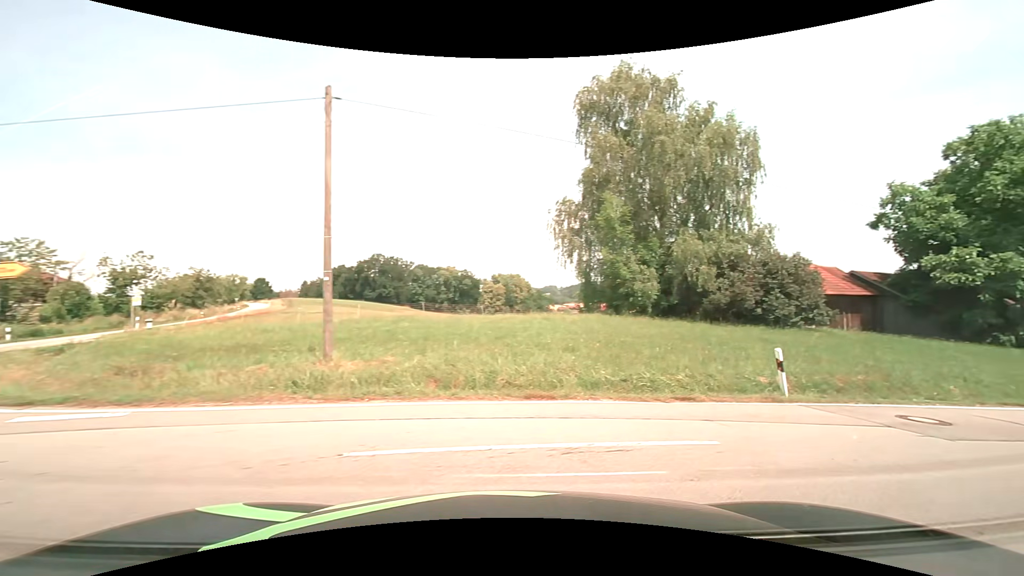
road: tertiary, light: Day
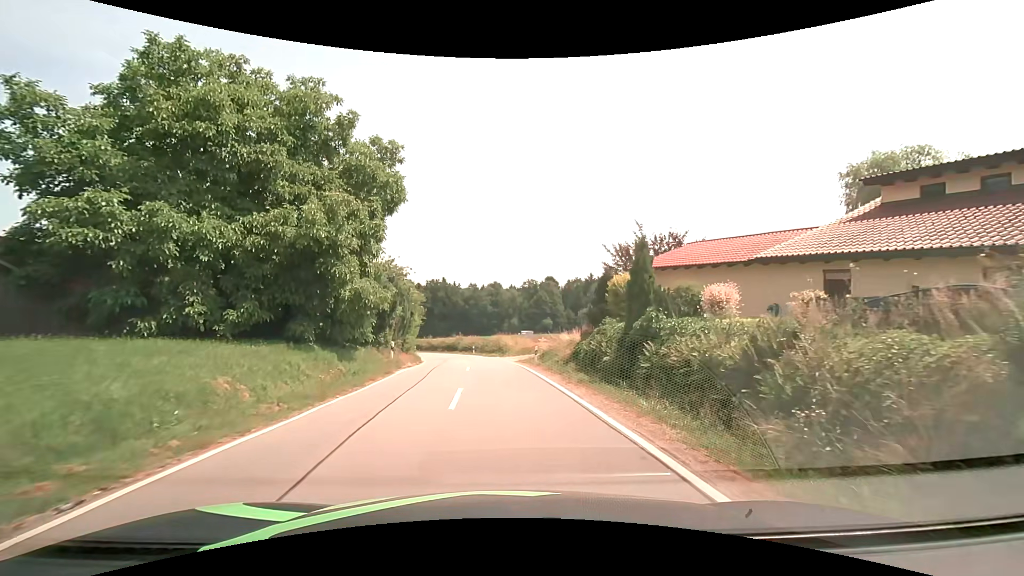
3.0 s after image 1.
(+11.4, +9.8) m; +75°
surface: asphalt
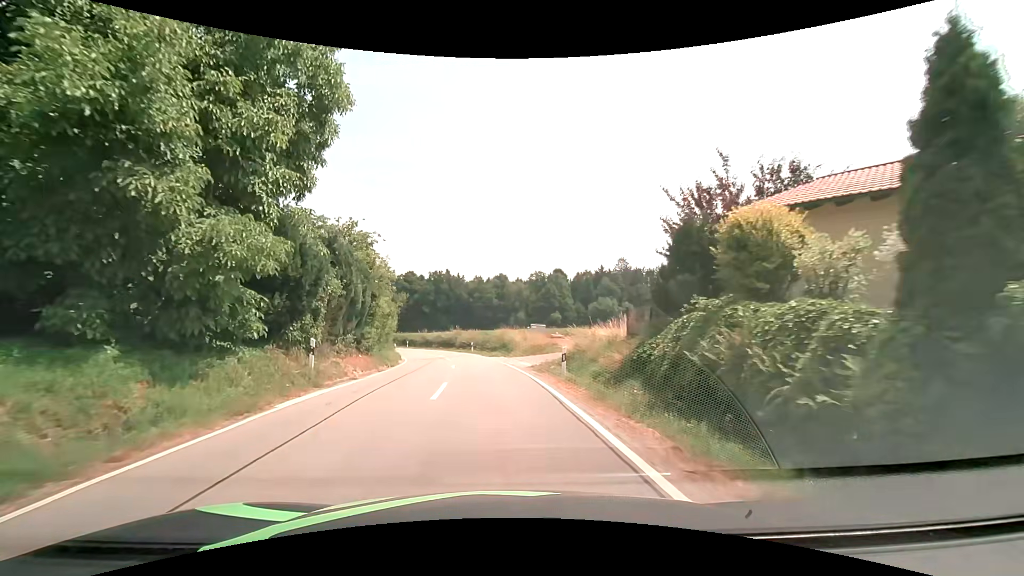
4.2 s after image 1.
(0.0, +11.6) m; -1°
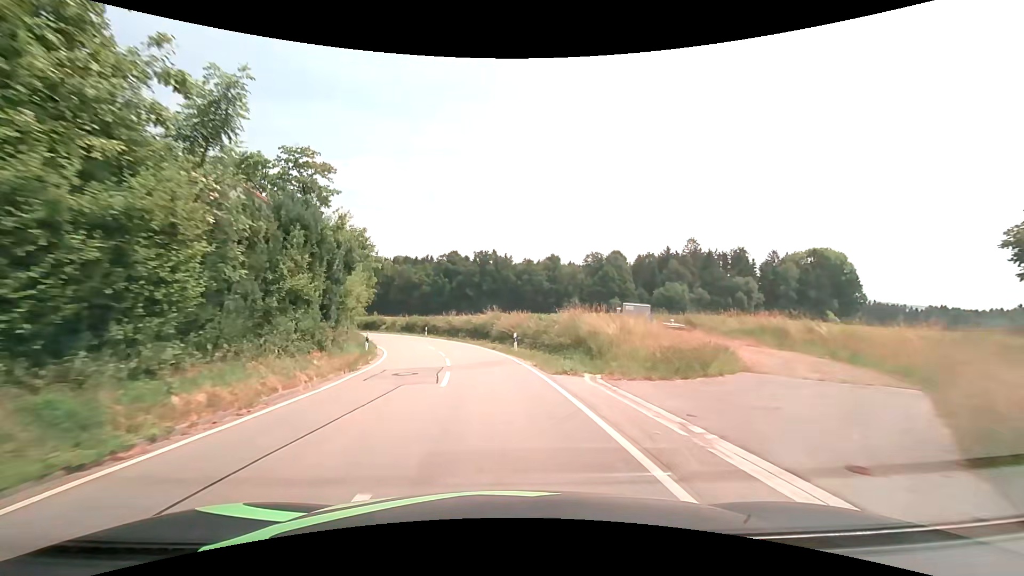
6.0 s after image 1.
(-1.1, +22.9) m; -6°
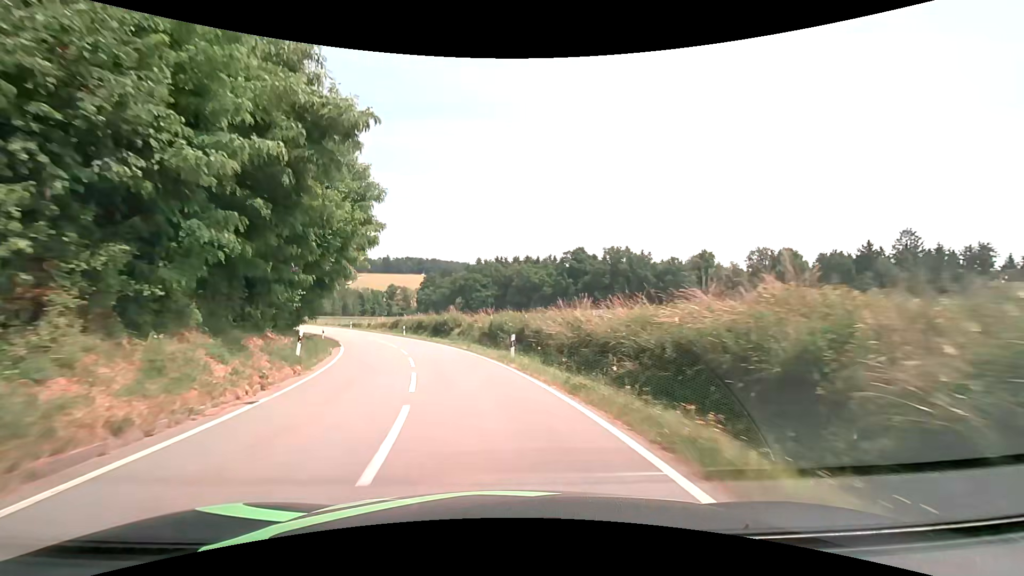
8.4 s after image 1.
(-3.1, +32.2) m; -14°
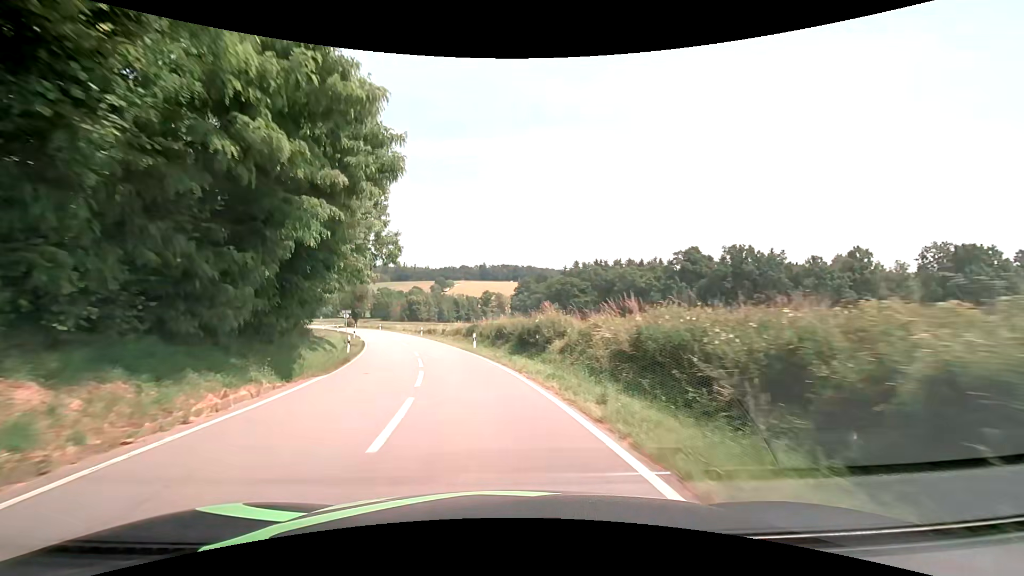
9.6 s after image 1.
(-1.6, +17.4) m; -11°
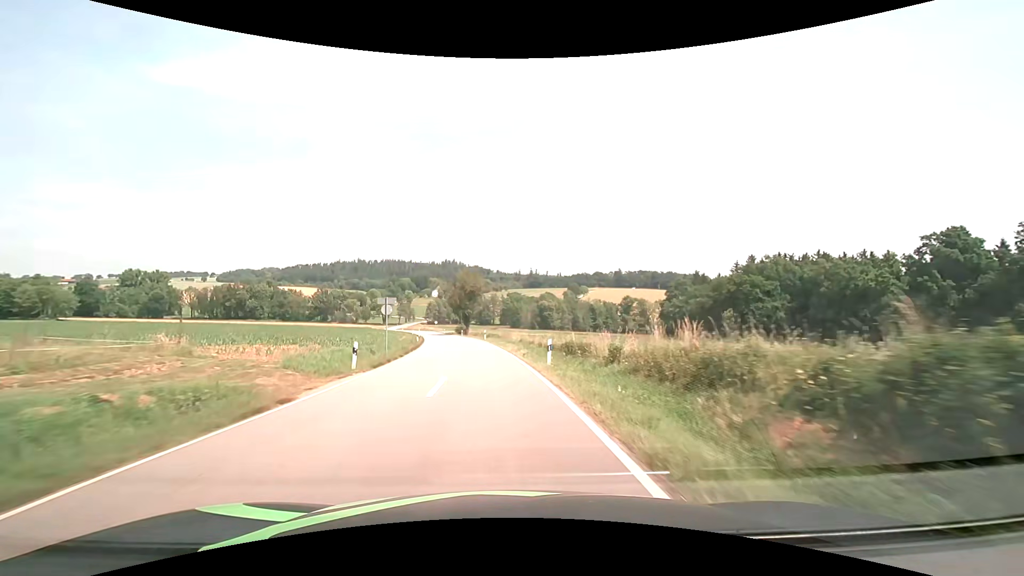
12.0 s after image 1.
(-5.8, +37.0) m; -16°
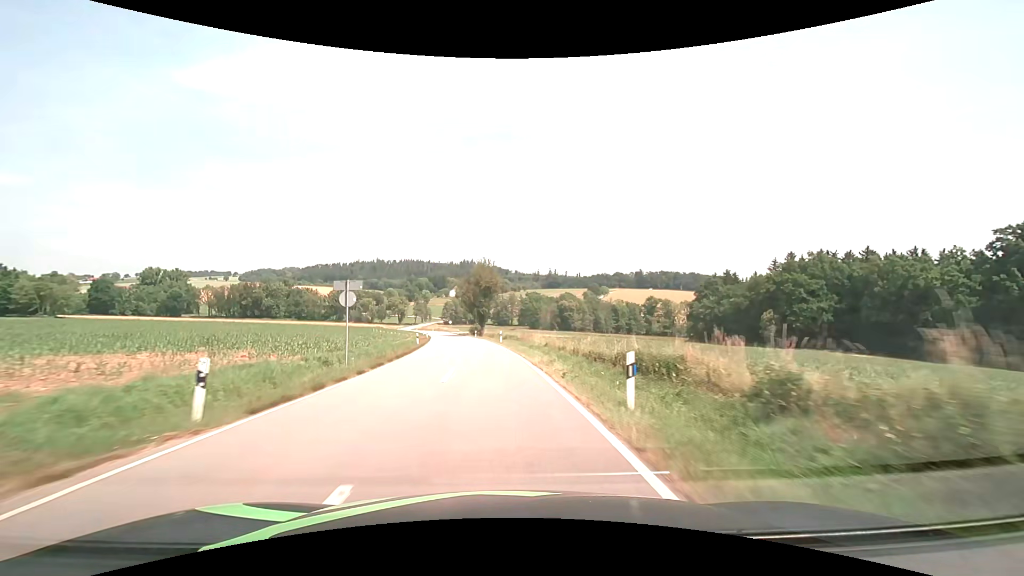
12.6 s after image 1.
(-0.1, +10.1) m; -2°
(0, +10) (-1, +20) (-1, +30) (-2, +40) (-4, +50) (-5, +60) (-6, +70) (-8, +80) (-10, +89) (-11, +99) m
